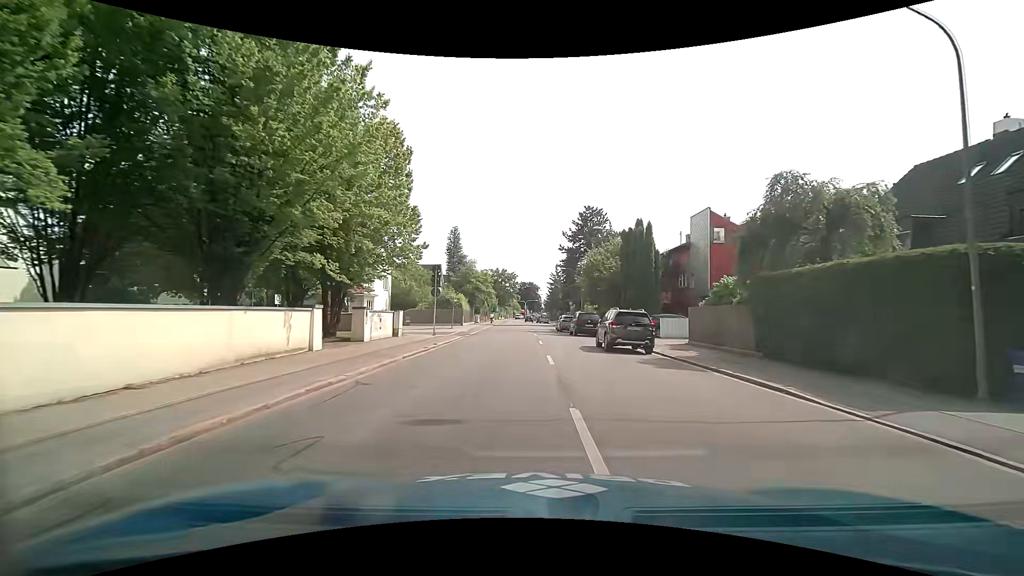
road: secondary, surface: asphalt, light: Day
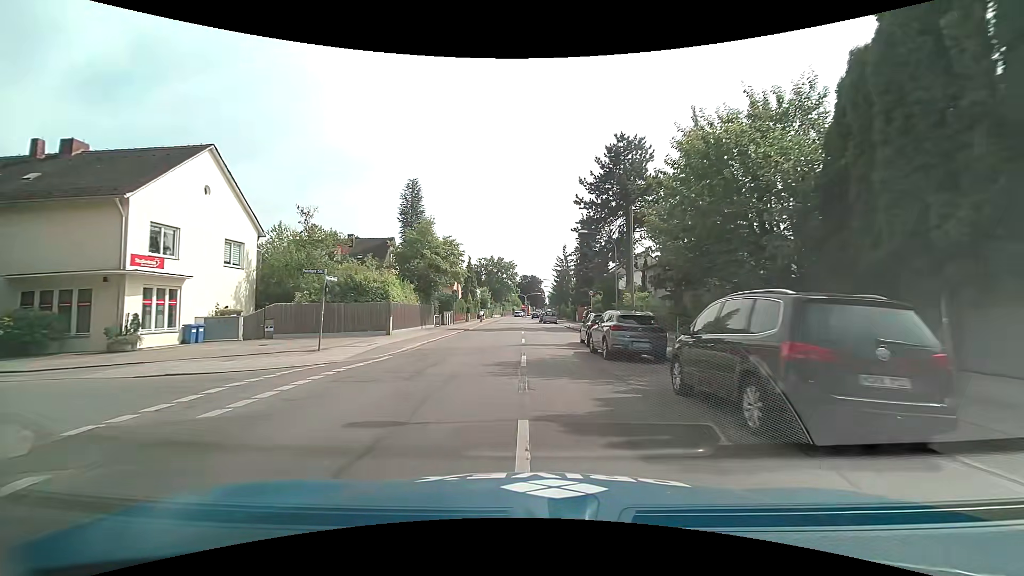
(+0.8, +29.0) m; 0°
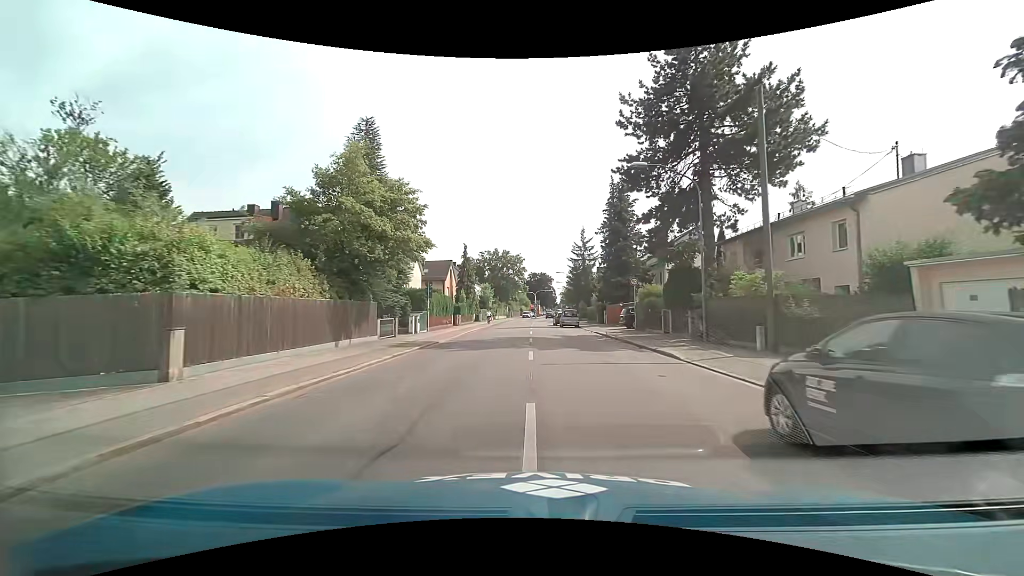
(-0.2, +18.3) m; -2°
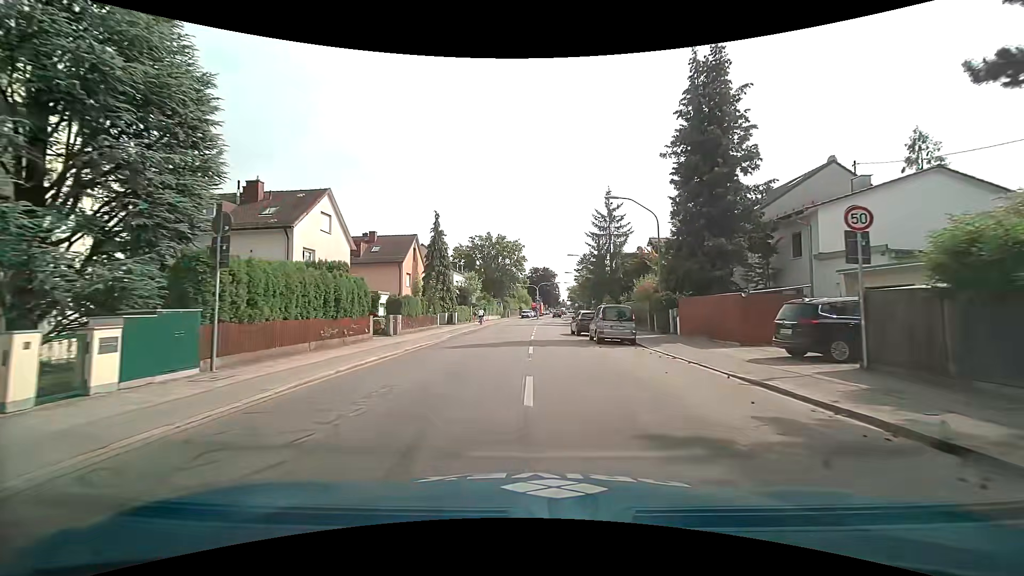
(+0.2, +24.7) m; +1°
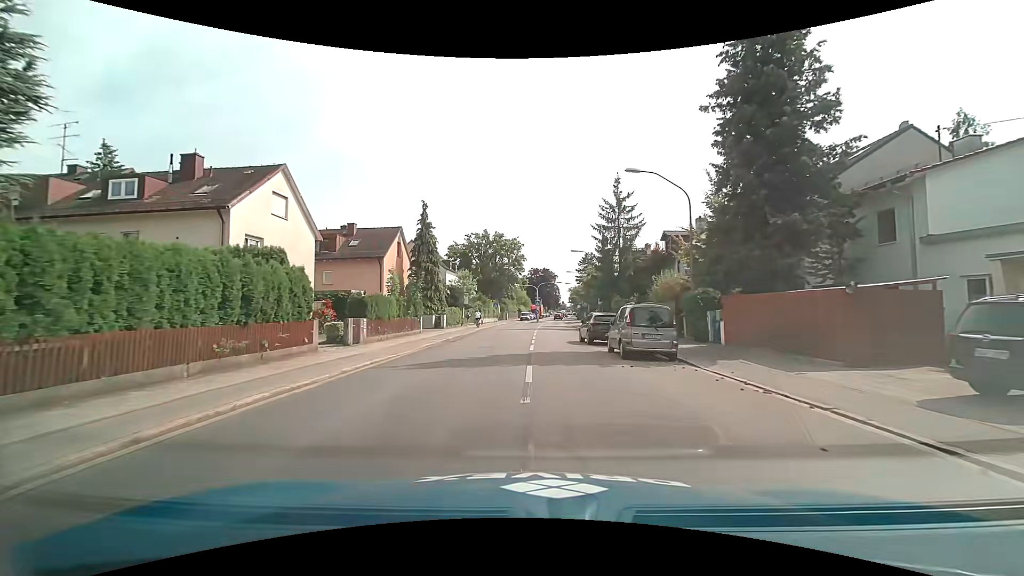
(0.0, +6.0) m; -1°
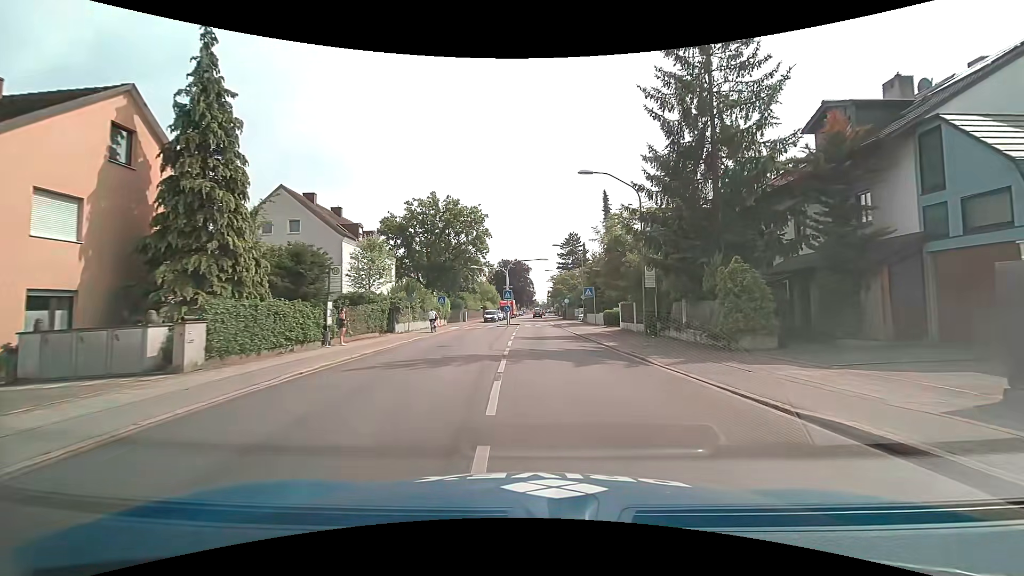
(+0.6, +29.5) m; +5°
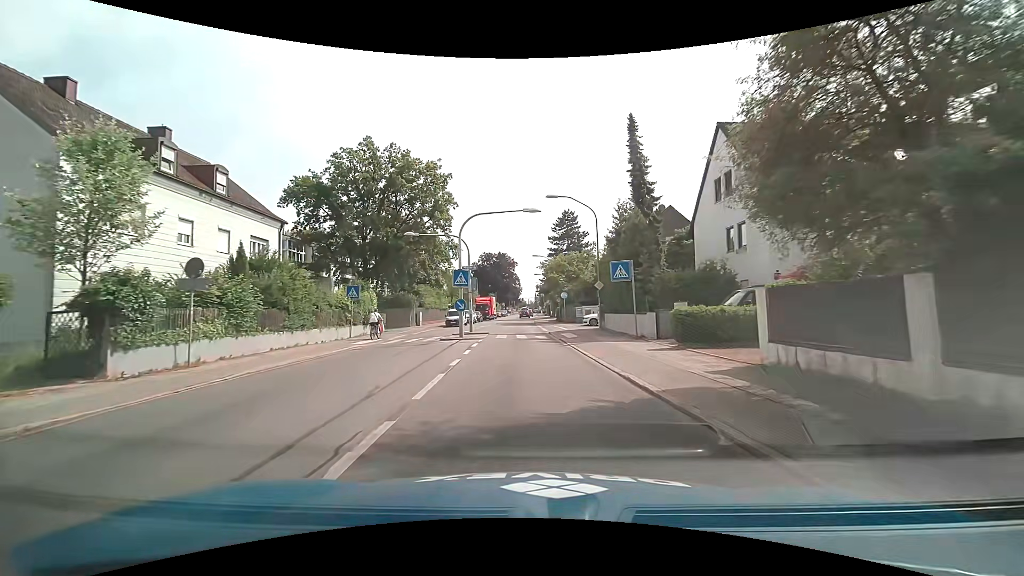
(+0.1, +21.3) m; +1°
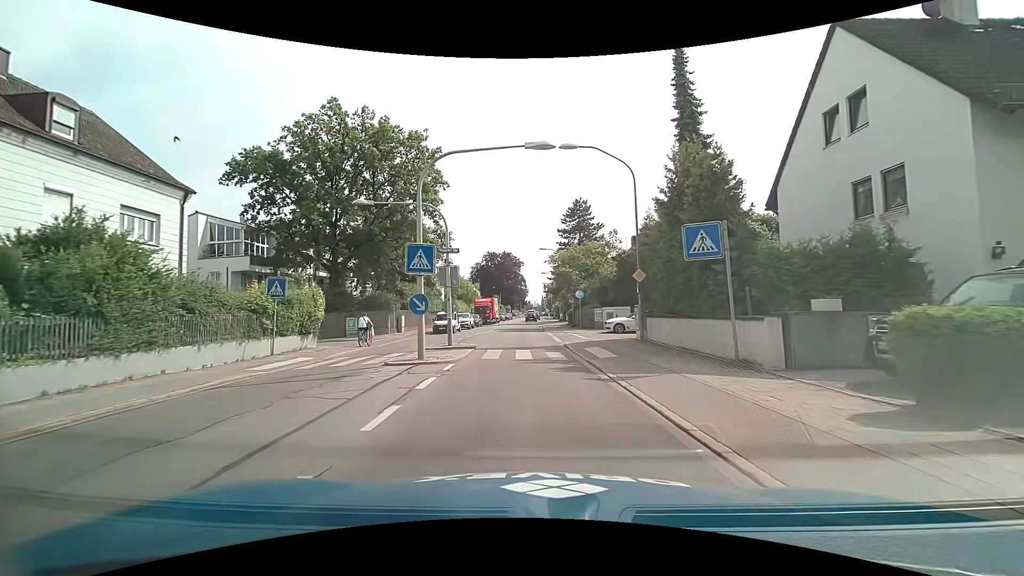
(-0.1, +9.4) m; -1°
(0, +10) (0, +20) (-1, +30) (-1, +40) (-1, +50) (0, +60) (0, +70) (0, +80) (0, +90) (0, +100) m
